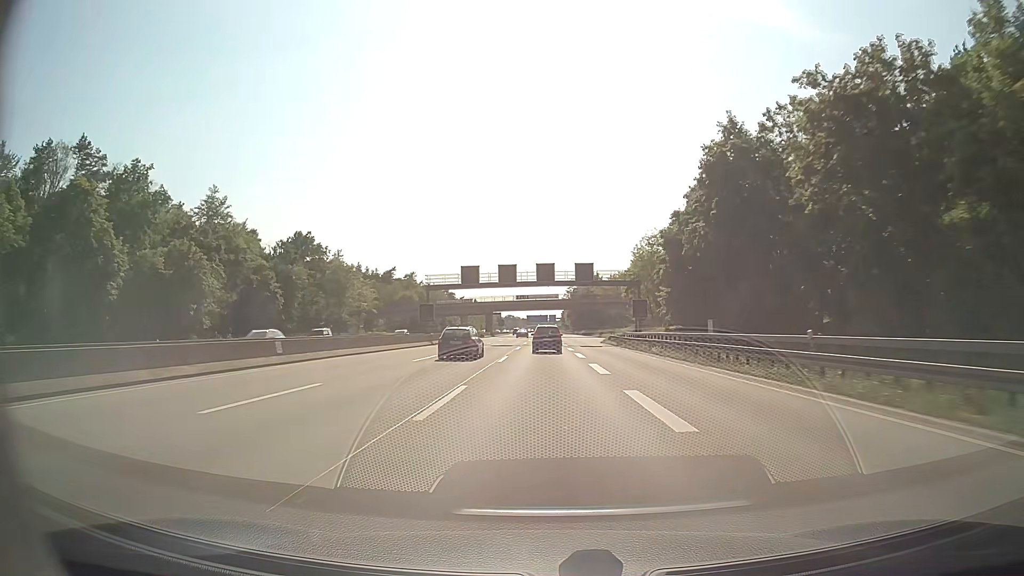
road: motorway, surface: asphalt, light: Day
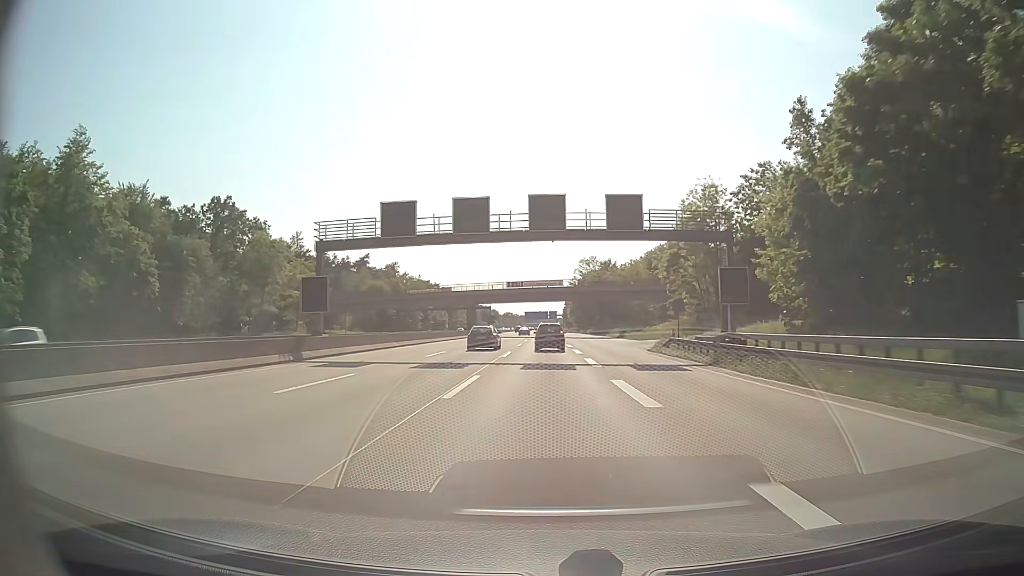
(0.0, +33.1) m; 0°
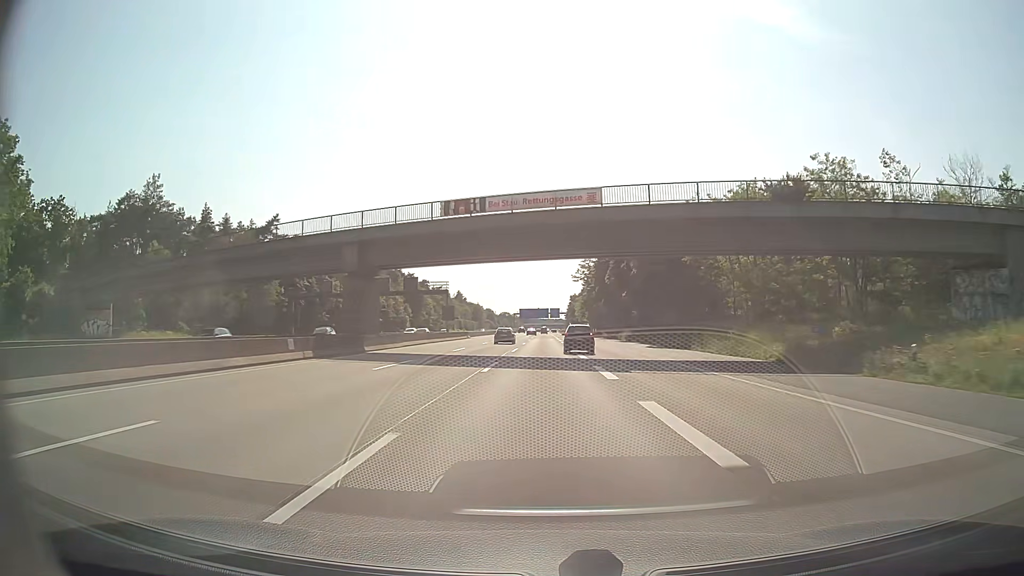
(0.0, +65.1) m; 0°
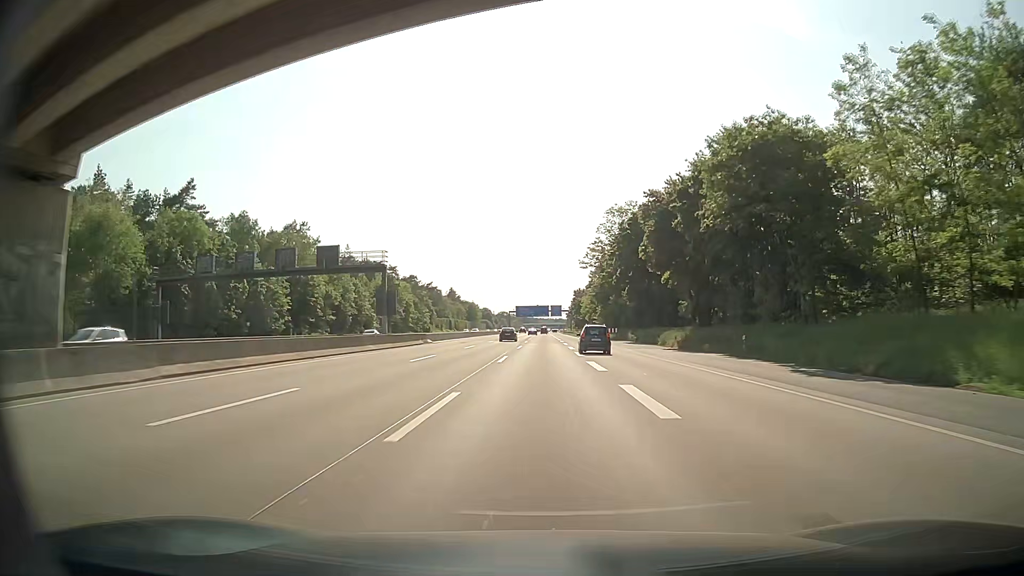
(0.0, +32.1) m; 0°
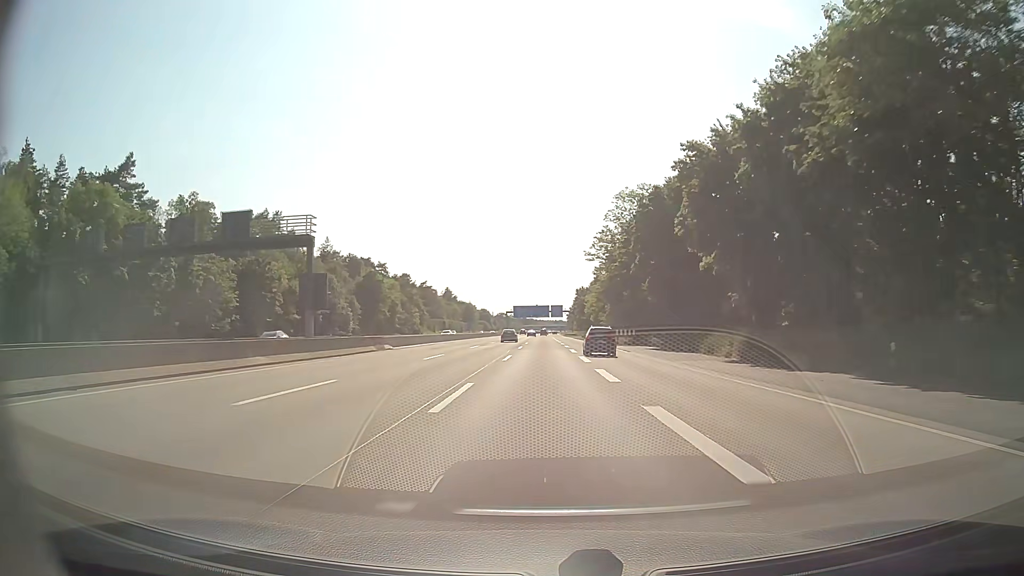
(0.0, +16.1) m; 0°
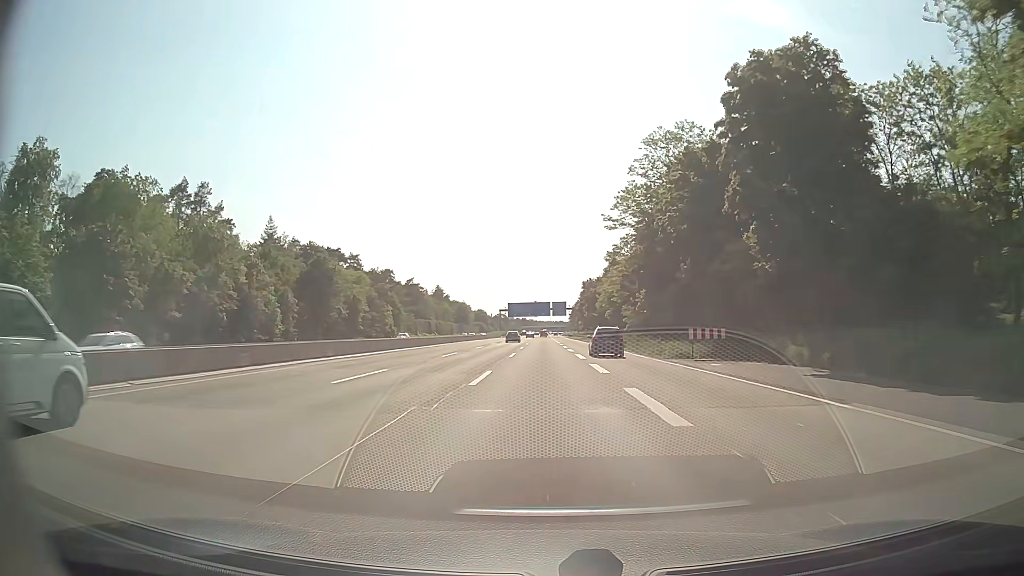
(+0.1, +32.8) m; 0°
